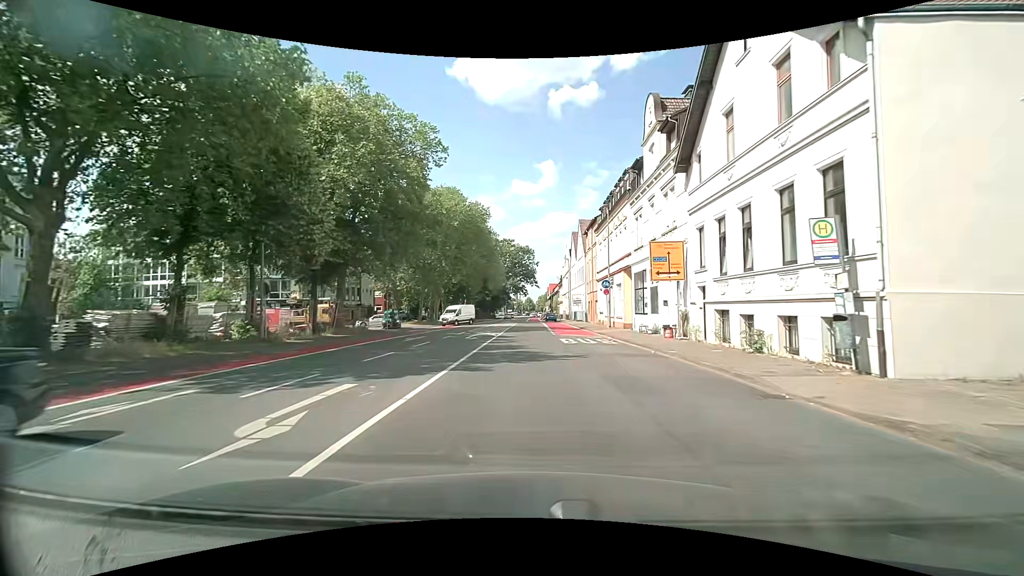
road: secondary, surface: asphalt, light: Day
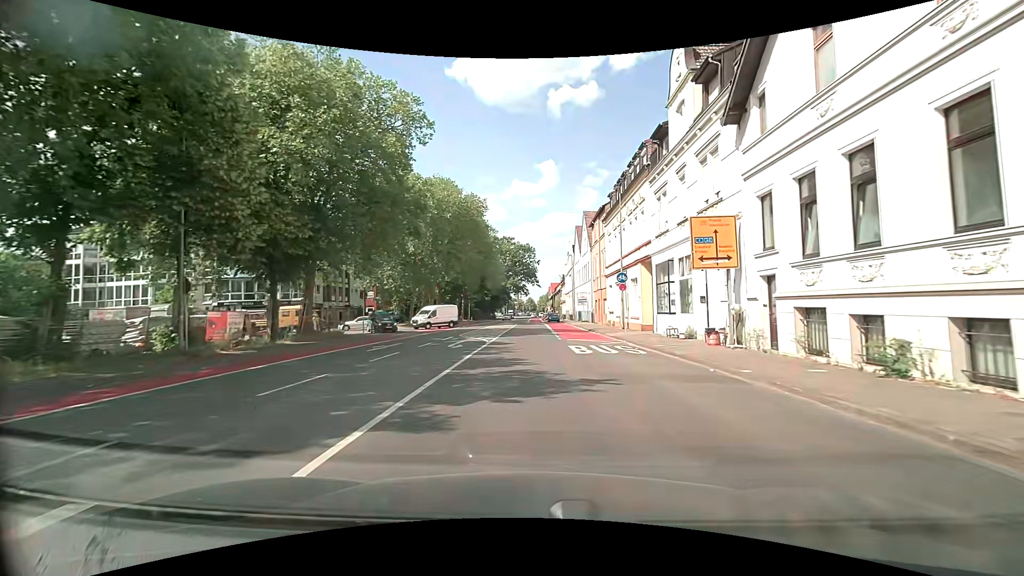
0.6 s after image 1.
(0.0, +5.7) m; 0°
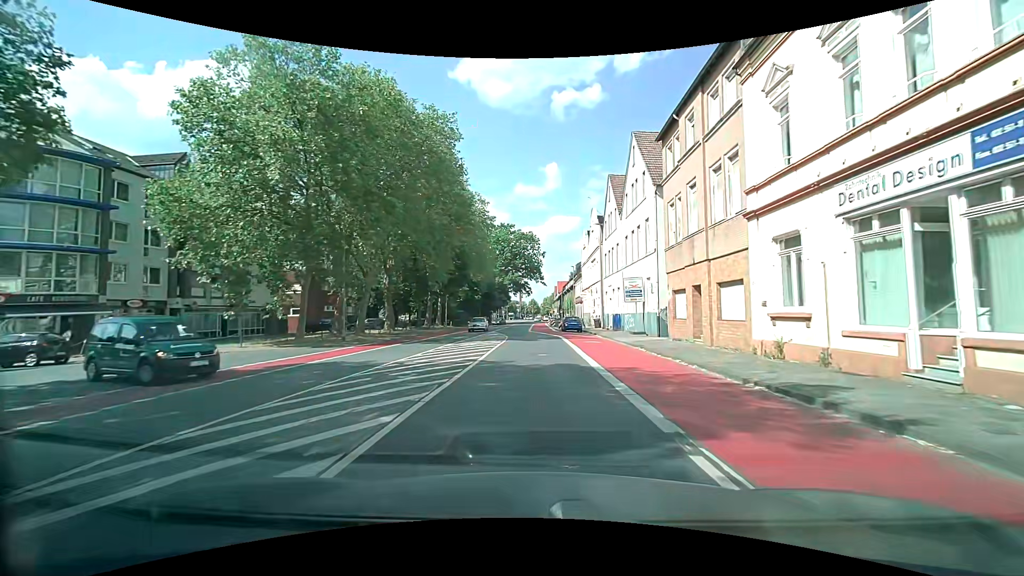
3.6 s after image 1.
(-0.2, +29.8) m; 0°
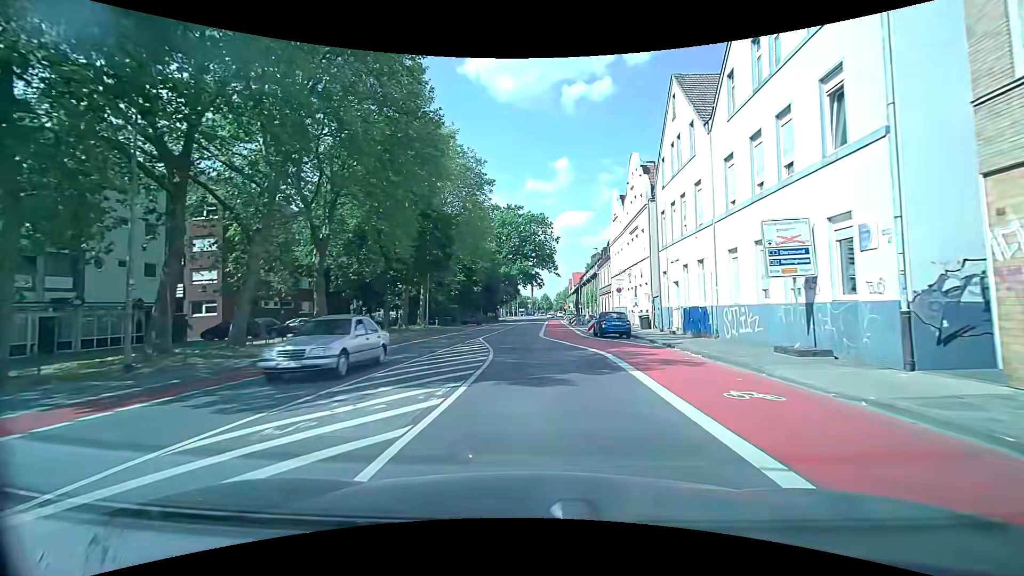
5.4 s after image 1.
(-0.3, +18.7) m; -2°
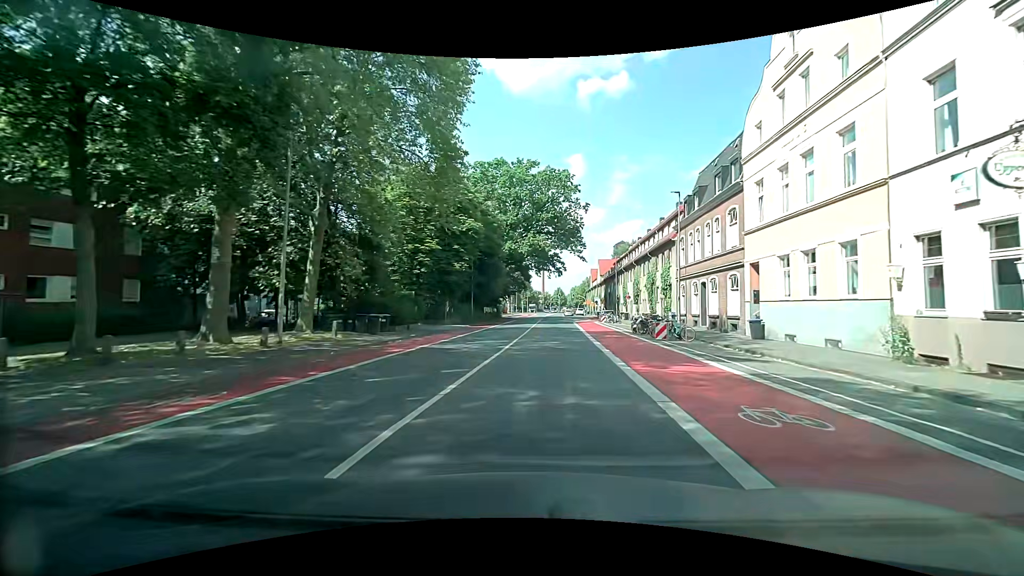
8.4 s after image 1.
(-1.0, +32.3) m; -2°
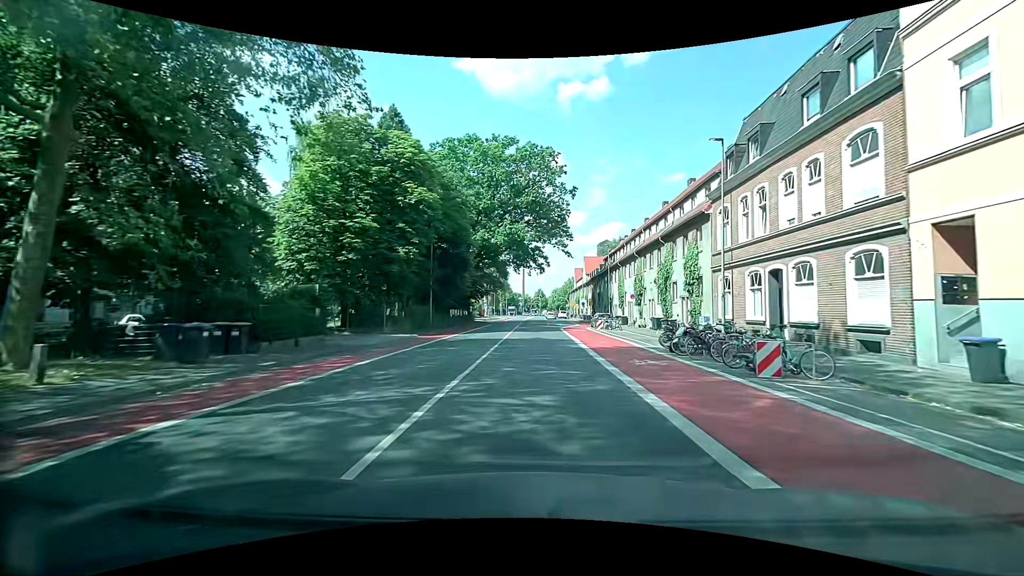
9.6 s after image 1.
(+0.5, +12.8) m; +3°
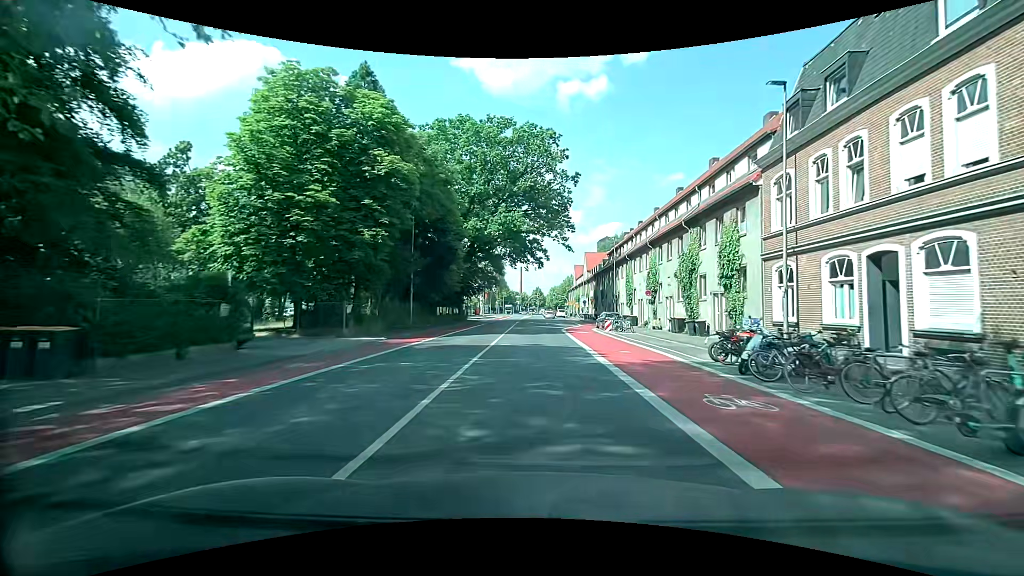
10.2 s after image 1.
(0.0, +6.5) m; 0°
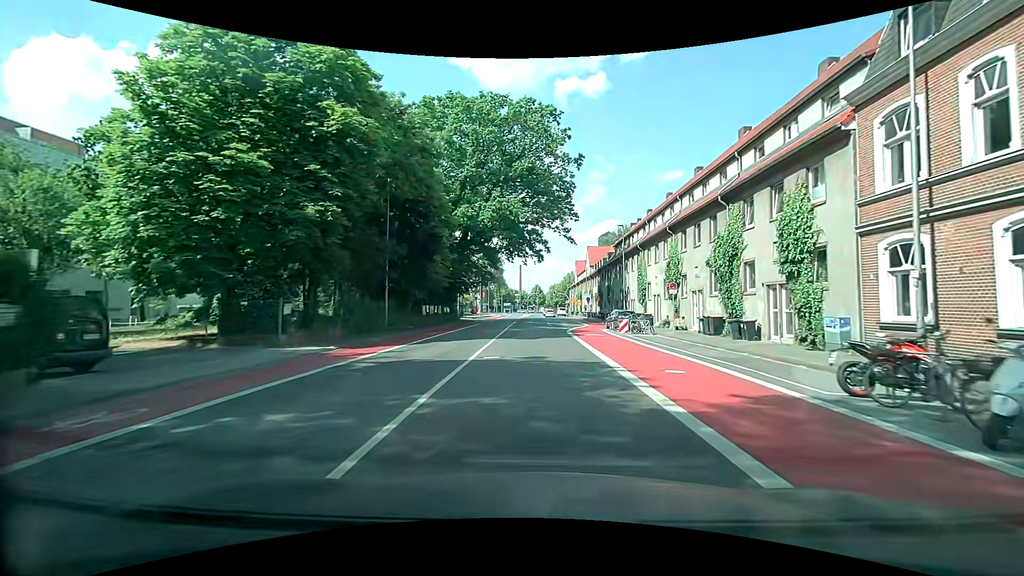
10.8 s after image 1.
(0.0, +6.5) m; 0°
(0, +10) (0, +20) (0, +30) (0, +40) (0, +50) (0, +60) (0, +70) (0, +80) (0, +90) (0, +100) m
